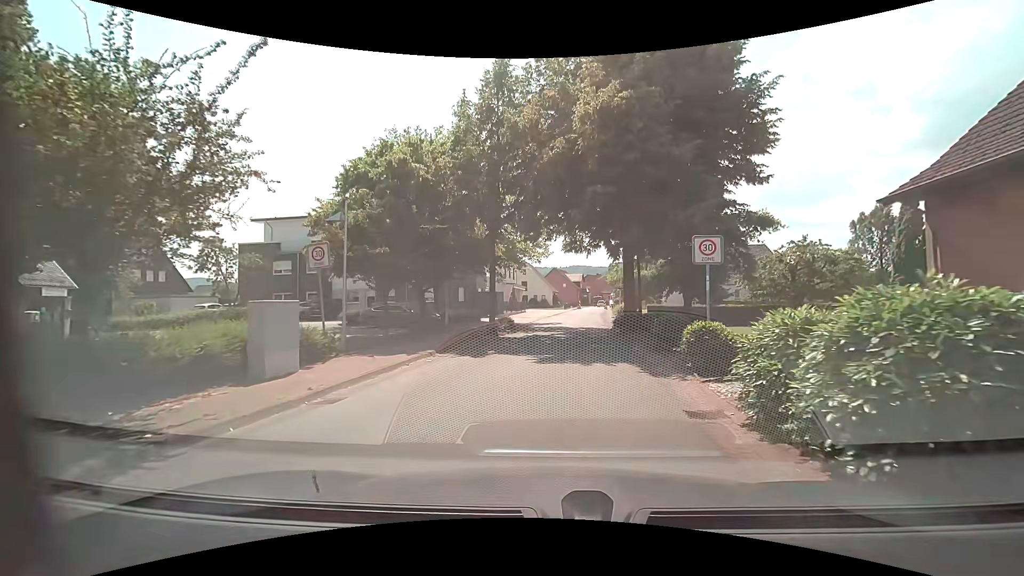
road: residential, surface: asphalt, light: Day
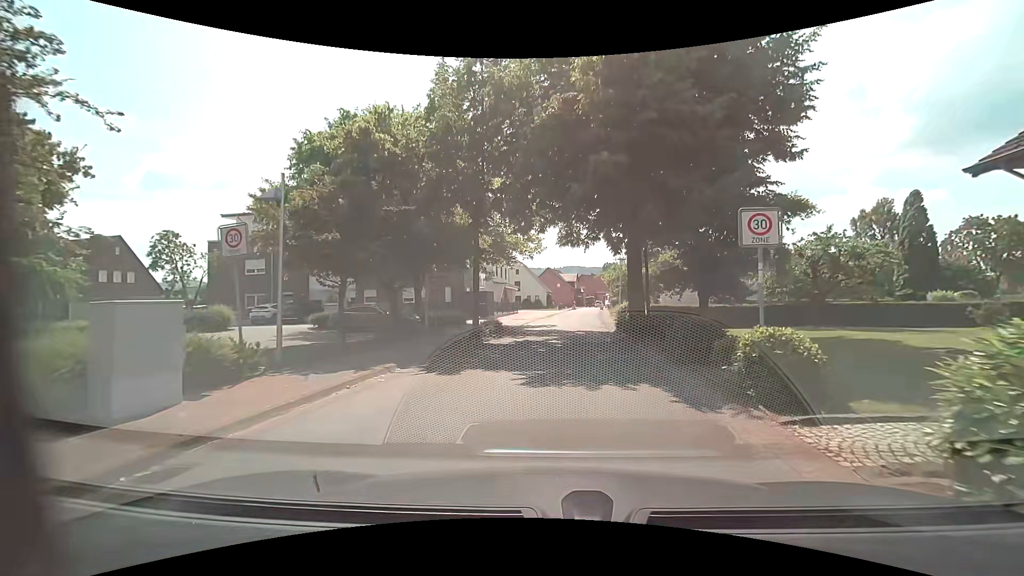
(0.0, +3.3) m; +1°
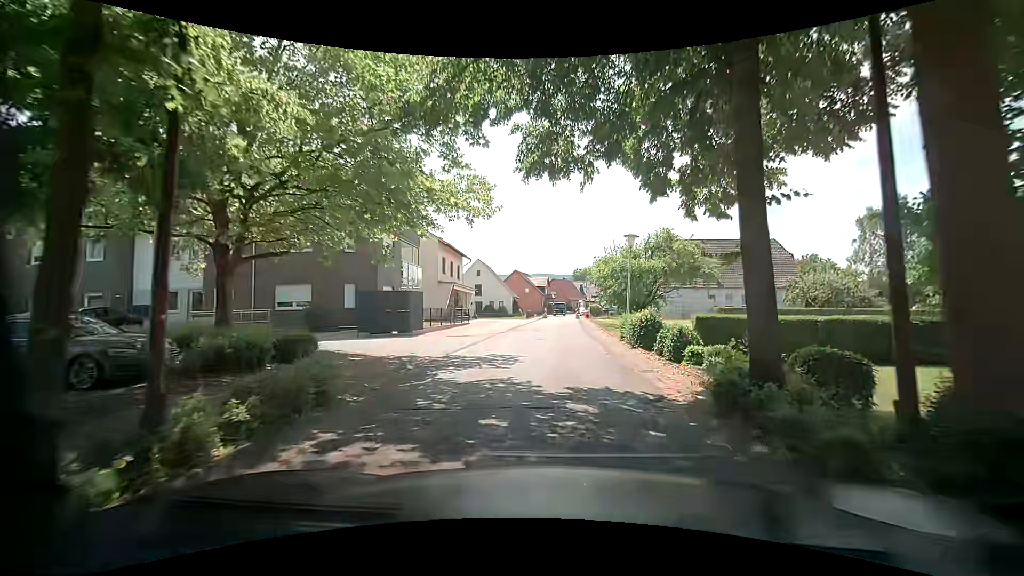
(+0.2, +15.5) m; +1°
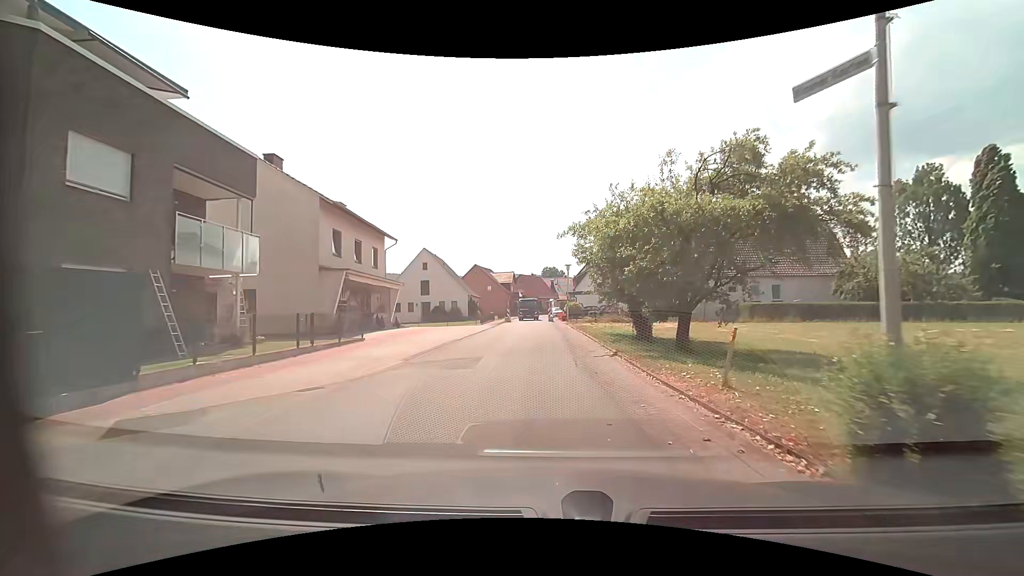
(+1.1, +17.3) m; +6°
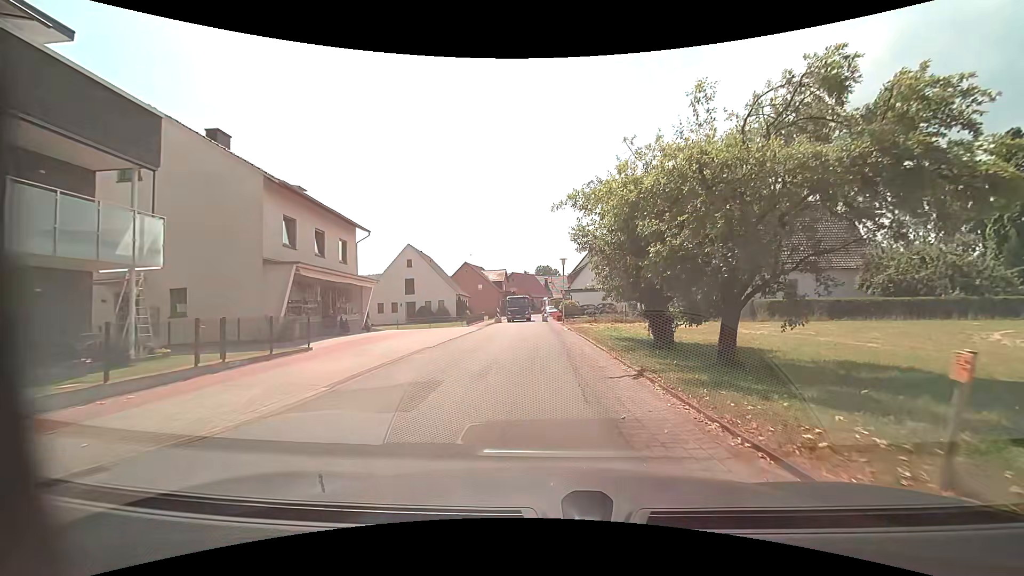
(0.0, +4.4) m; 0°
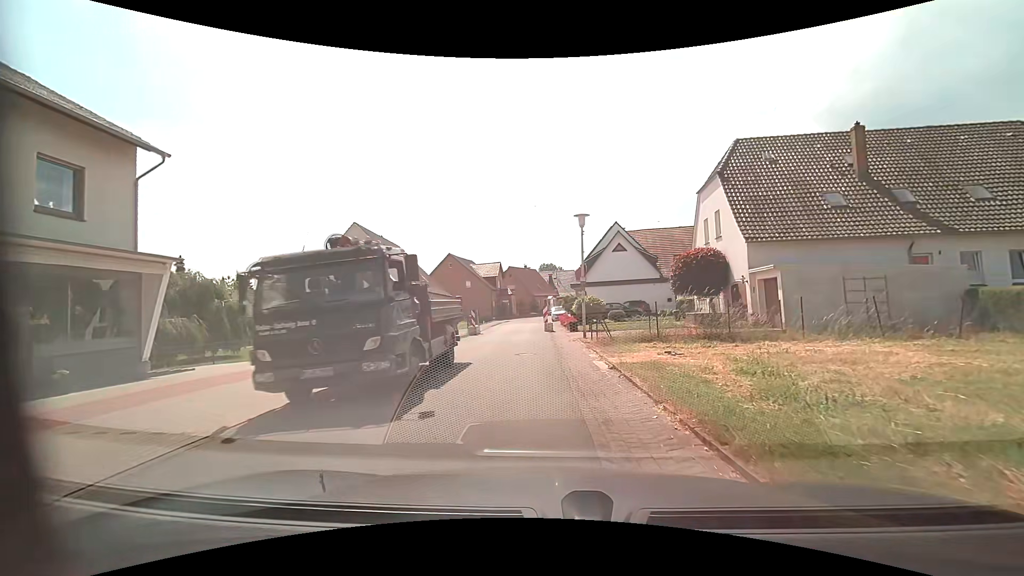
(0.0, +18.3) m; -1°
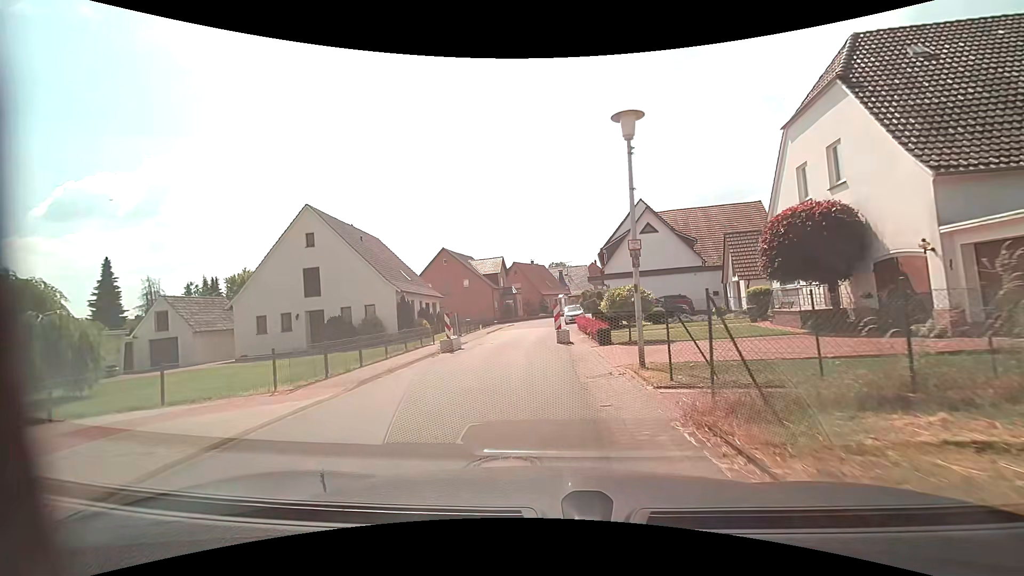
(+0.1, +10.4) m; -1°
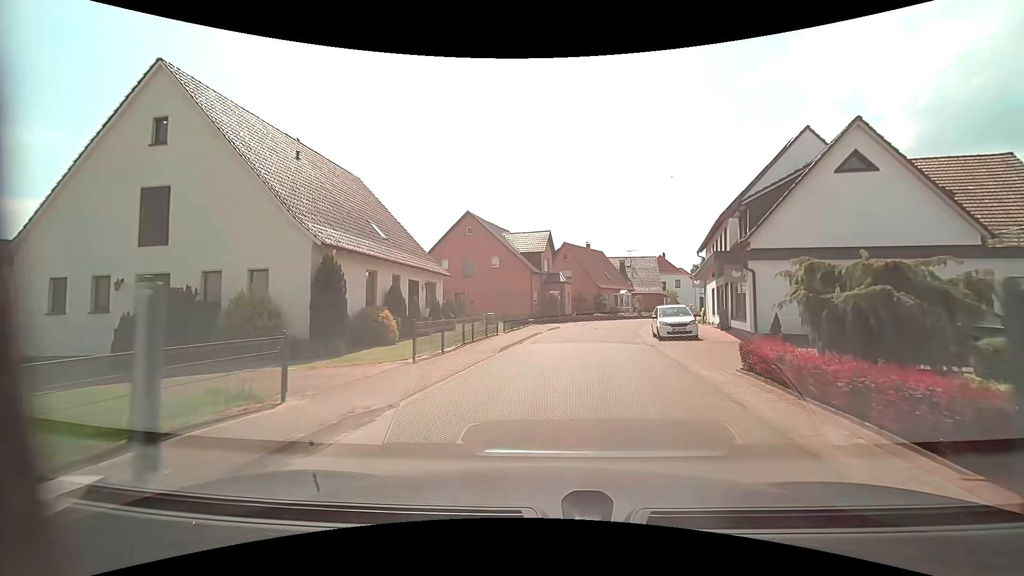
(-1.1, +18.8) m; -5°
(0, +10) (+2, +20) (+4, +30) (+6, +39) (+9, +49) (+14, +58) (+20, +66) (+25, +74) (+31, +82) (+37, +90) m
